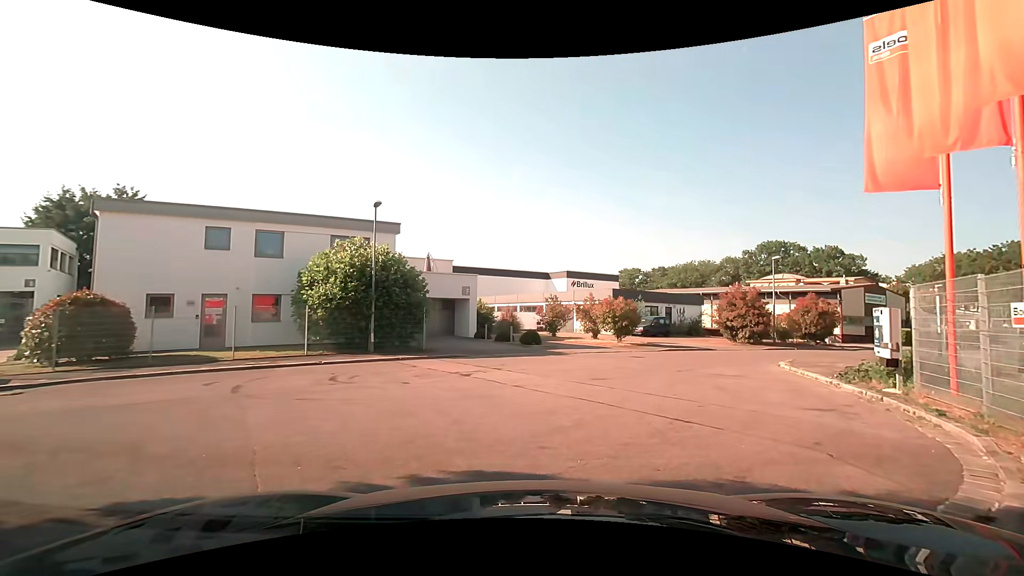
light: Day
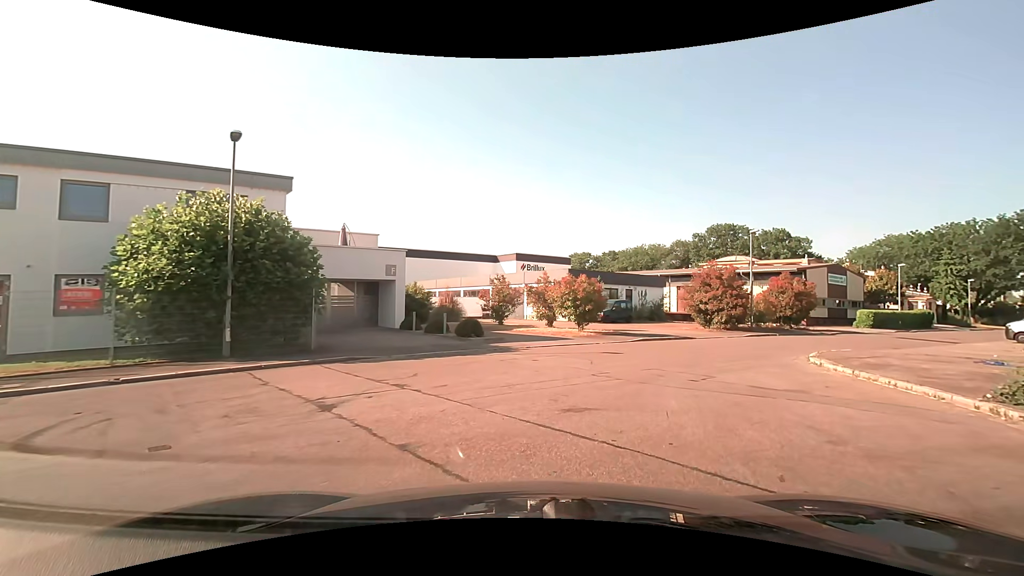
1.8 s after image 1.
(+0.7, +6.3) m; +9°
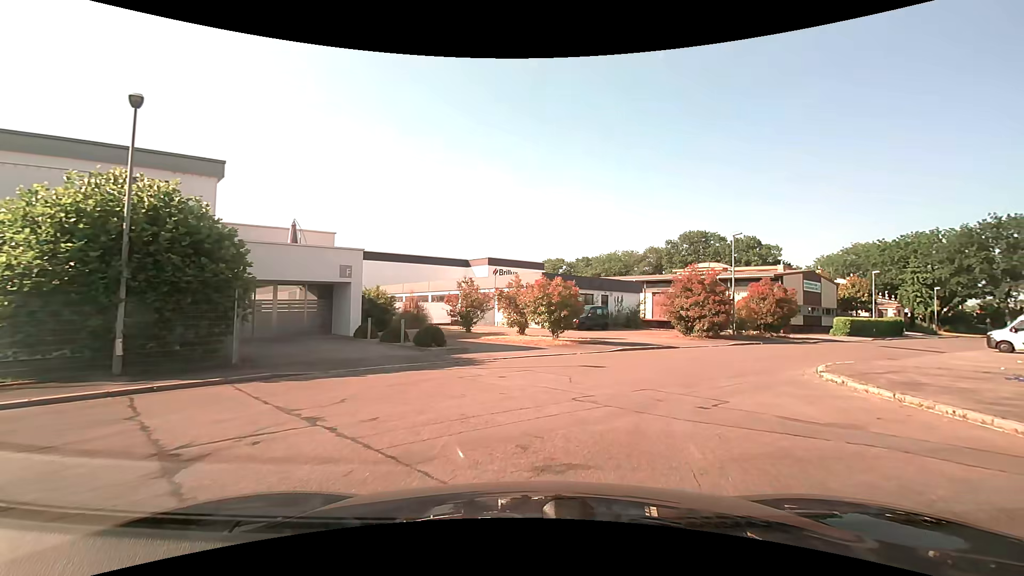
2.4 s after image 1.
(+0.1, +2.4) m; +3°
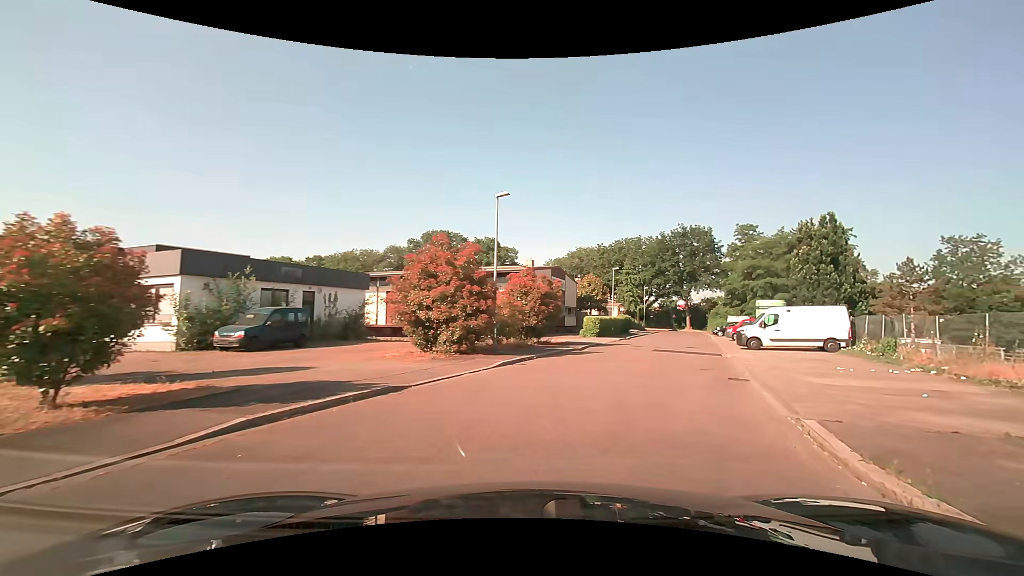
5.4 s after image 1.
(+3.2, +12.7) m; +29°
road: unclassified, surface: asphalt
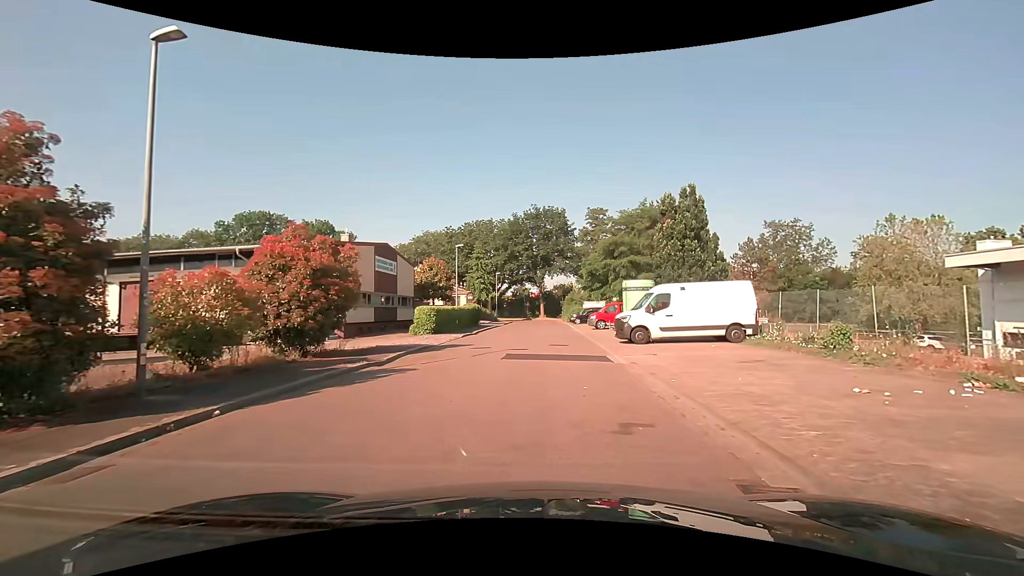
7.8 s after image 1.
(+2.1, +10.4) m; +16°
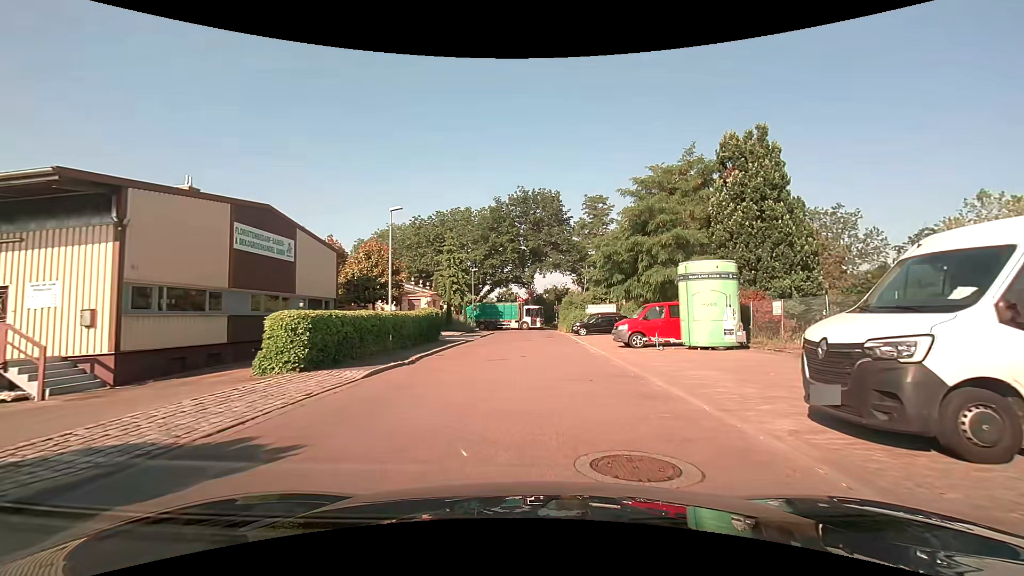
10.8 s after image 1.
(+0.2, +15.6) m; +4°
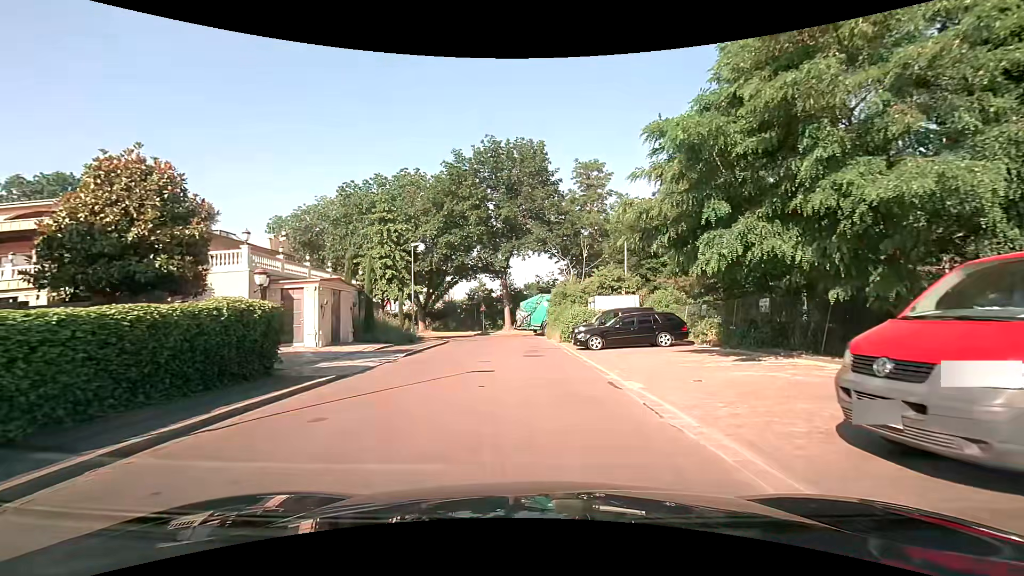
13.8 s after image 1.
(0.0, +18.3) m; -1°
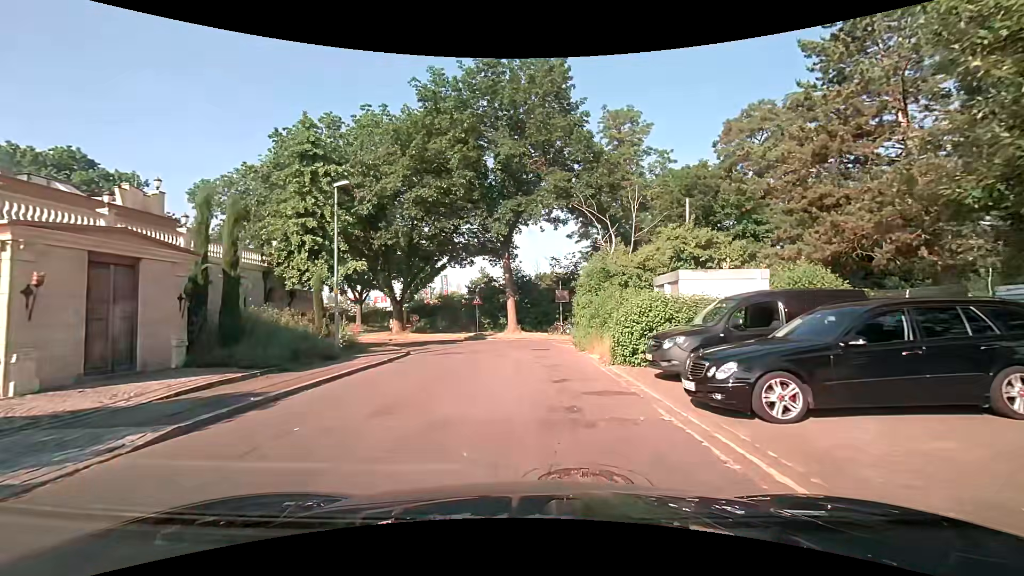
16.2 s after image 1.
(+0.2, +14.5) m; 0°
(0, +10) (0, +20) (-3, +29) (-11, +35) (-21, +37) (-30, +37) (-40, +38) (-50, +38) (-60, +38) (-70, +38) m
